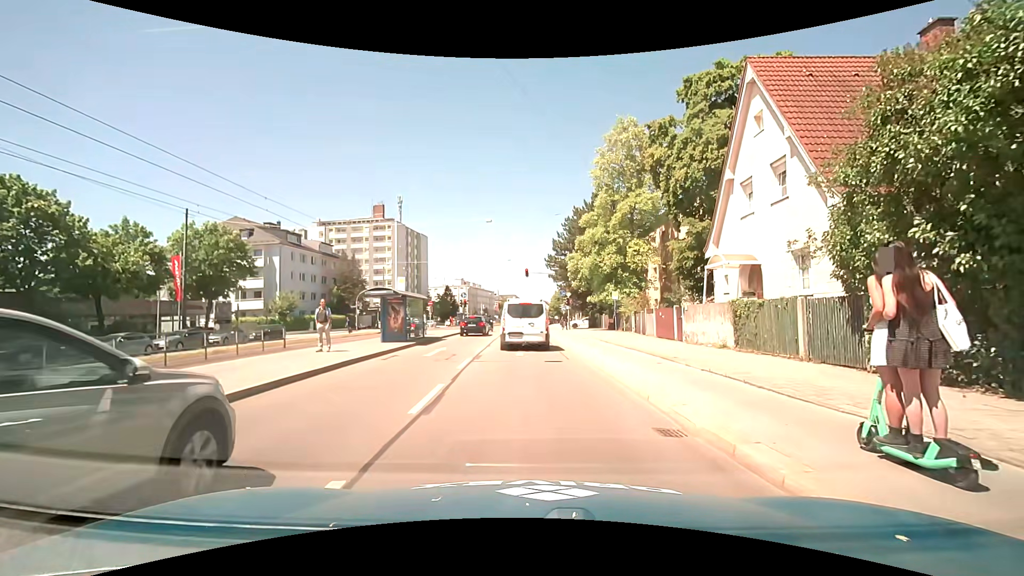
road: primary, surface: asphalt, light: Day
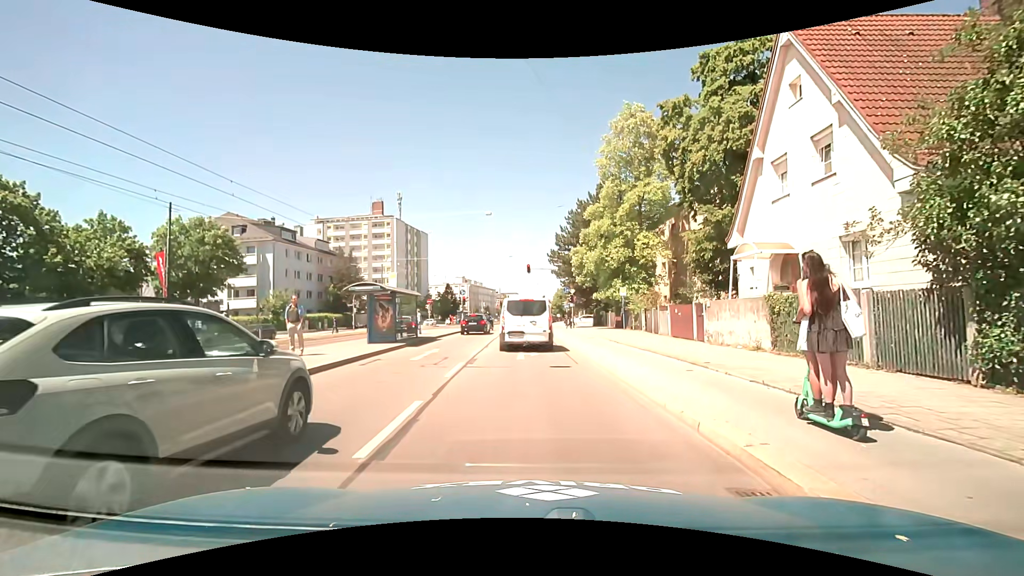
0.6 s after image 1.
(0.0, +2.3) m; 0°
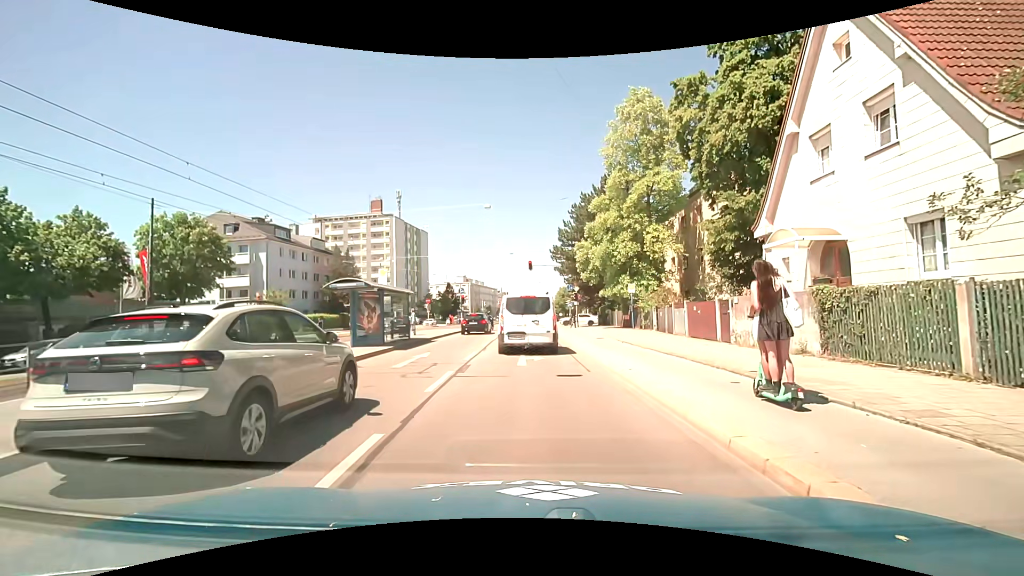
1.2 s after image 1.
(0.0, +2.2) m; 0°
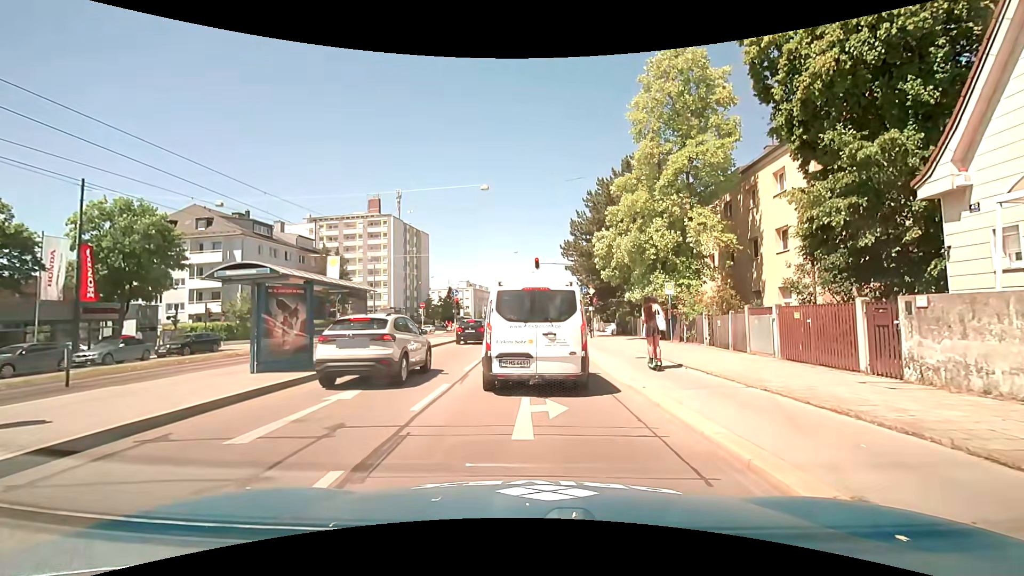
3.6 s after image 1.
(-0.1, +7.1) m; -1°
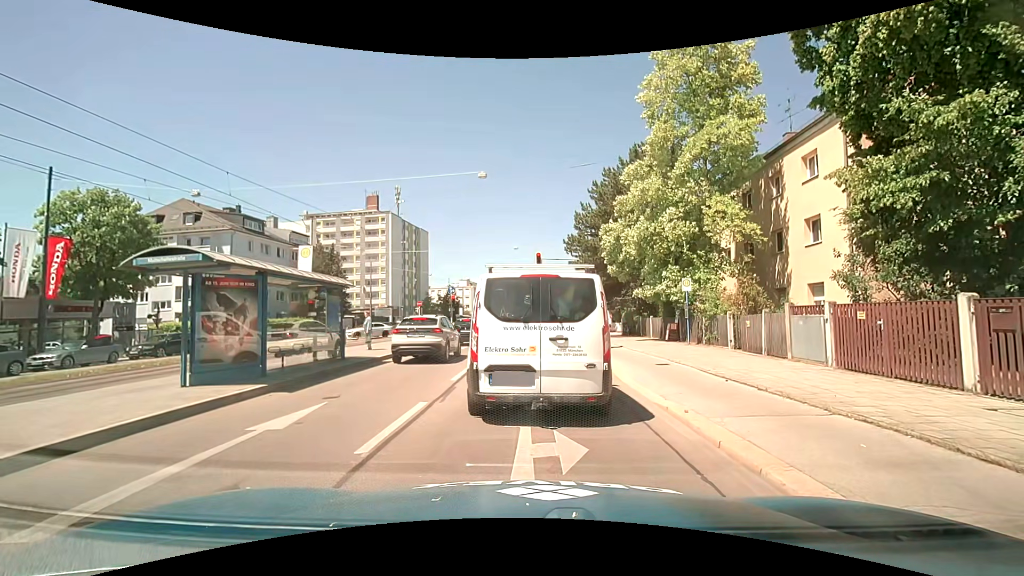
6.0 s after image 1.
(0.0, +2.3) m; 0°
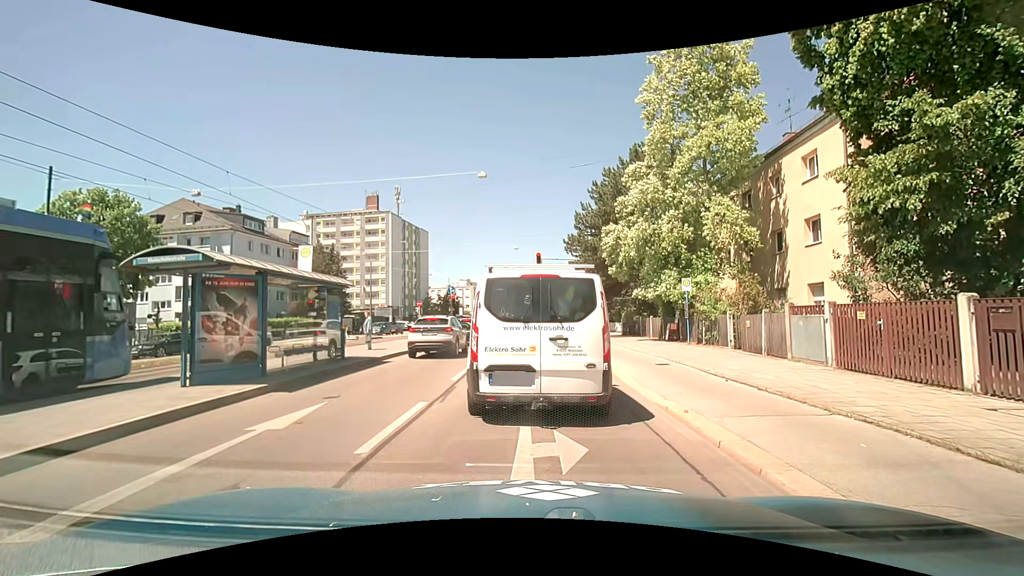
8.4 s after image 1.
(0.0, 0.0) m; 0°
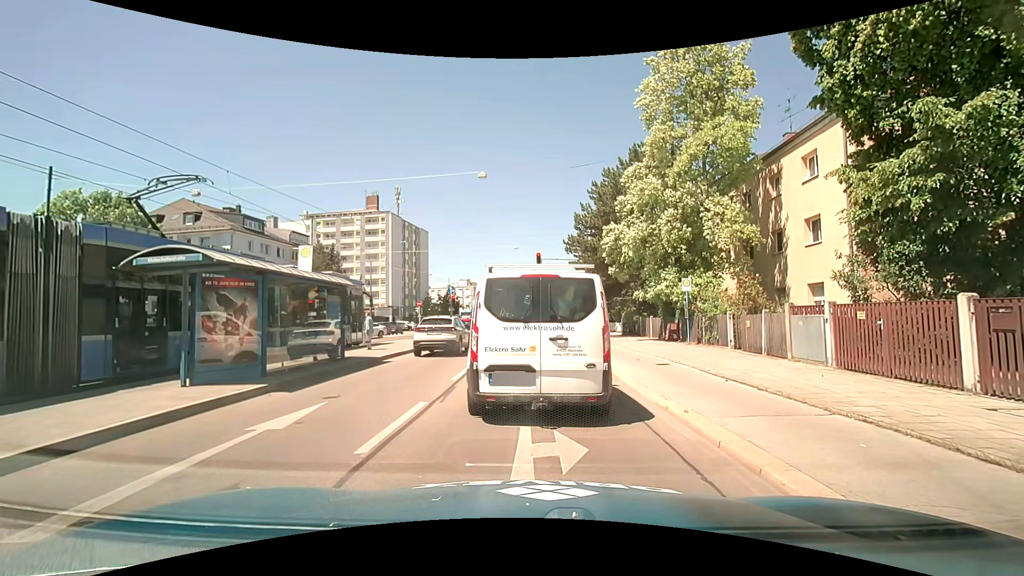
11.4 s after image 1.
(0.0, 0.0) m; 0°
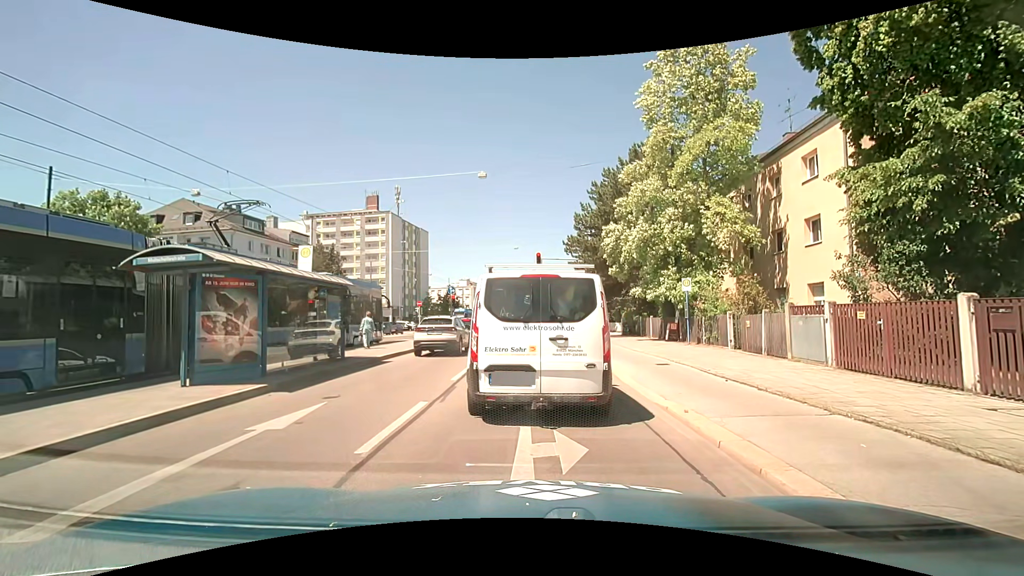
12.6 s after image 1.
(0.0, 0.0) m; 0°
(0, +10) (0, +20) (0, +30) (+1, +40) (+1, +50) (+1, +60) (+1, +70) (+2, +80) (+2, +90) (+3, +100) m
